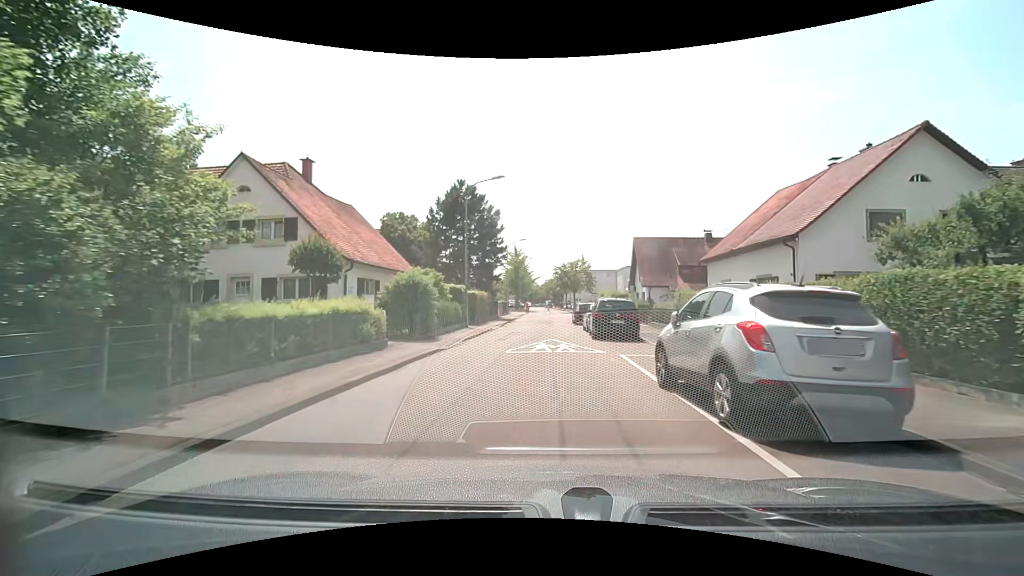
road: residential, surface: asphalt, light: Day
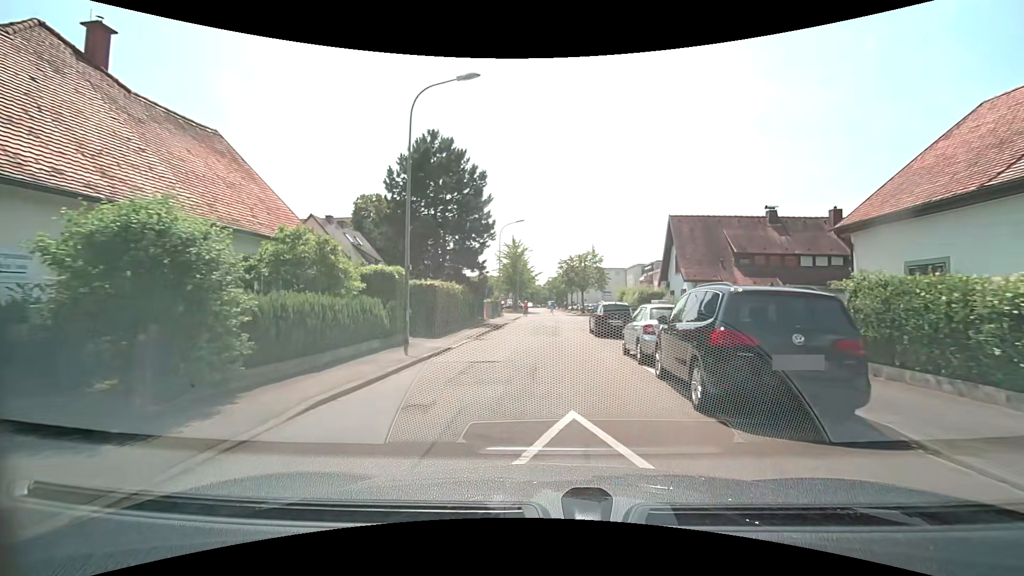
(0.0, +13.7) m; 0°
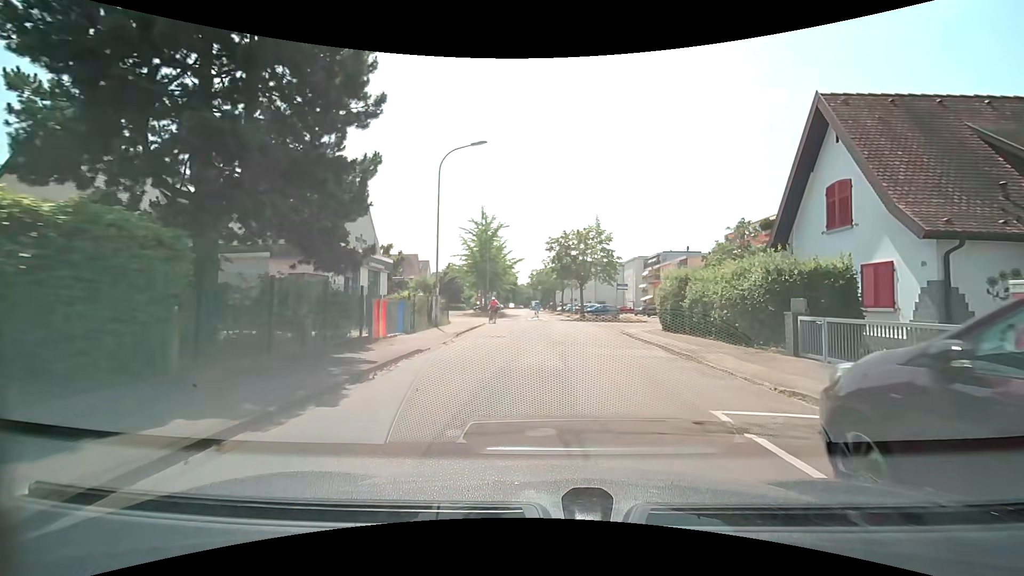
(0.0, +22.7) m; +1°
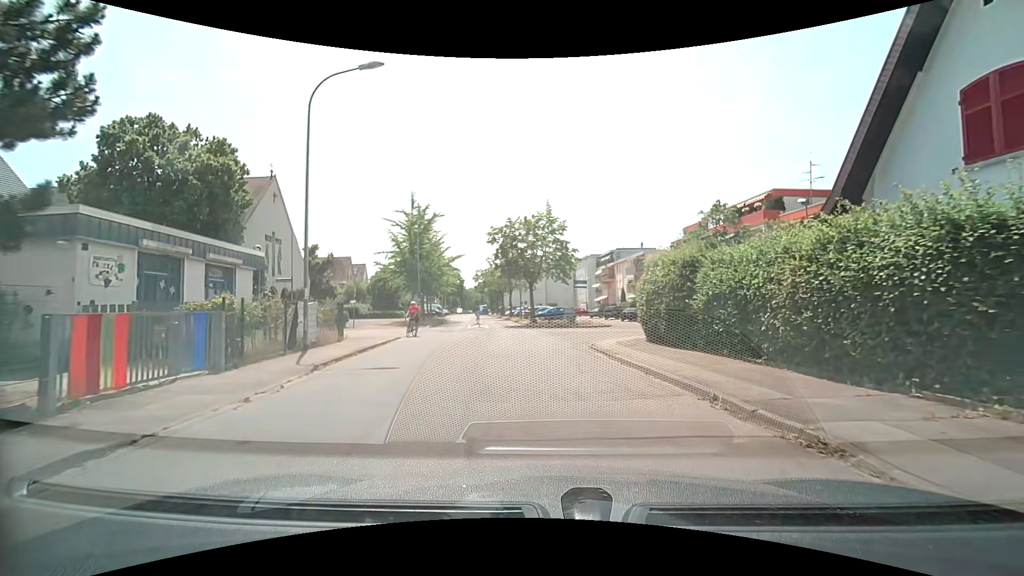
(+0.4, +8.4) m; +6°
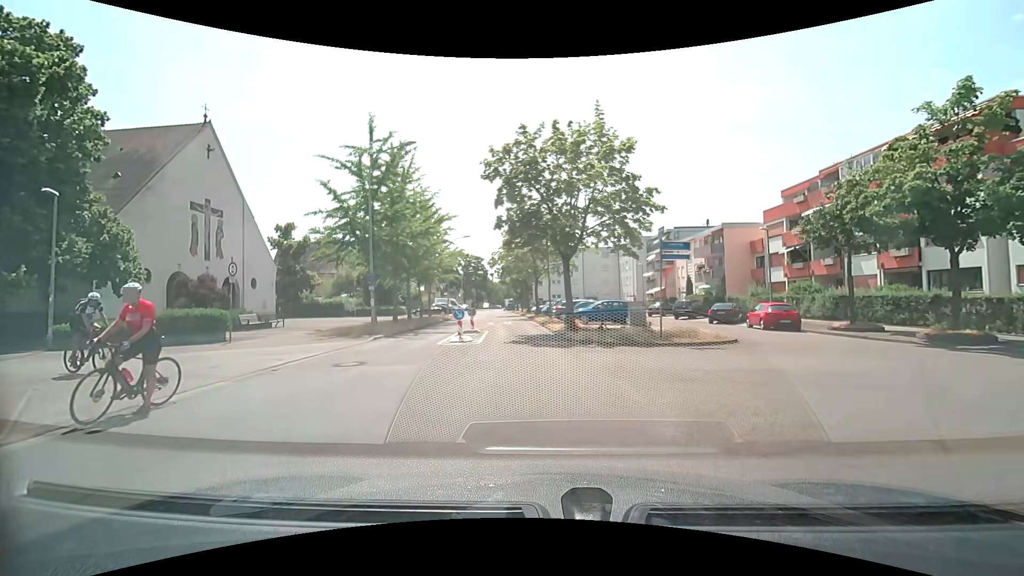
(-0.5, +18.3) m; -4°
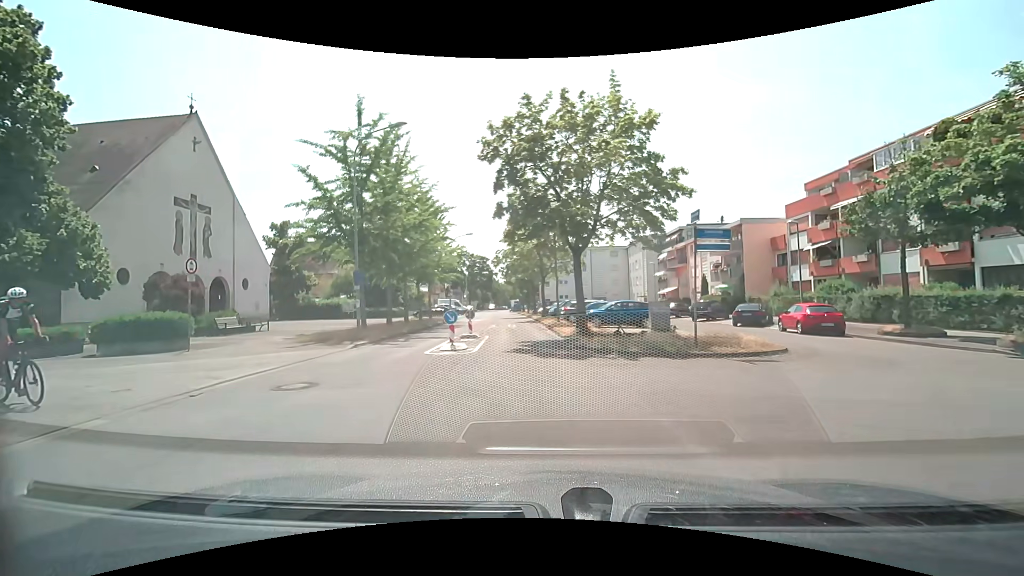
(0.0, +2.8) m; 0°
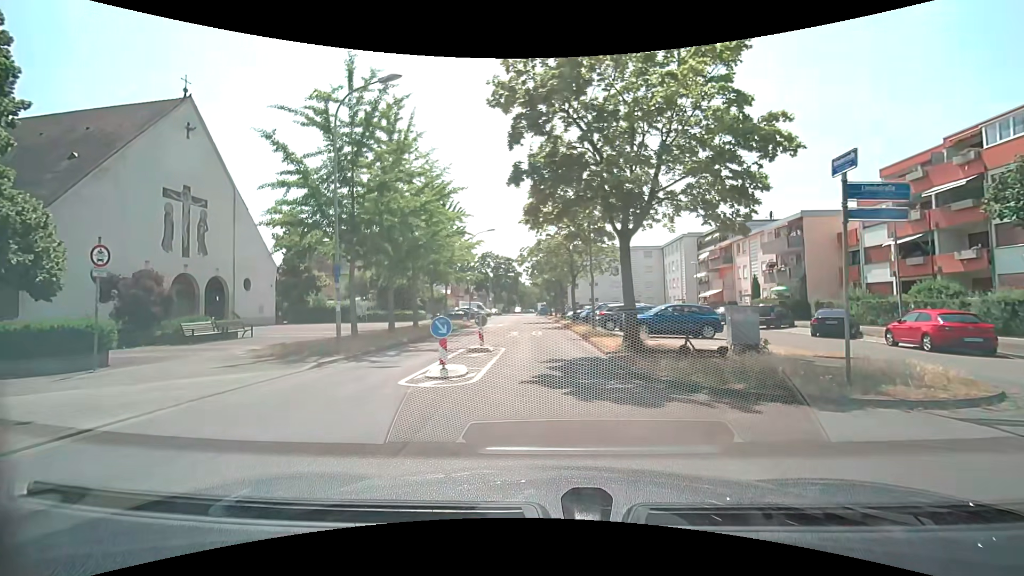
(-0.2, +5.1) m; -4°
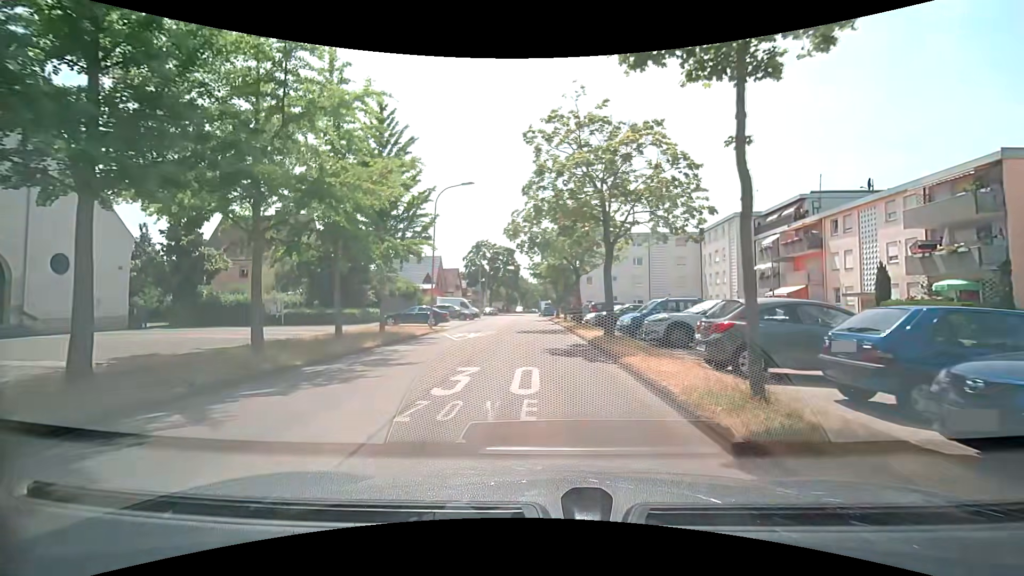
(+0.1, +18.2) m; 0°
